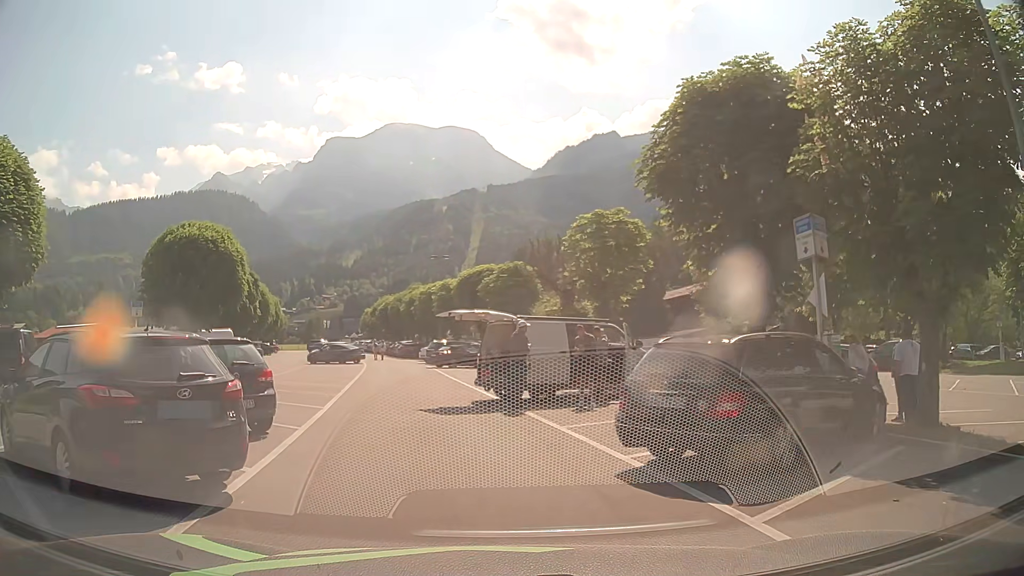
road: service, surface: asphalt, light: Day
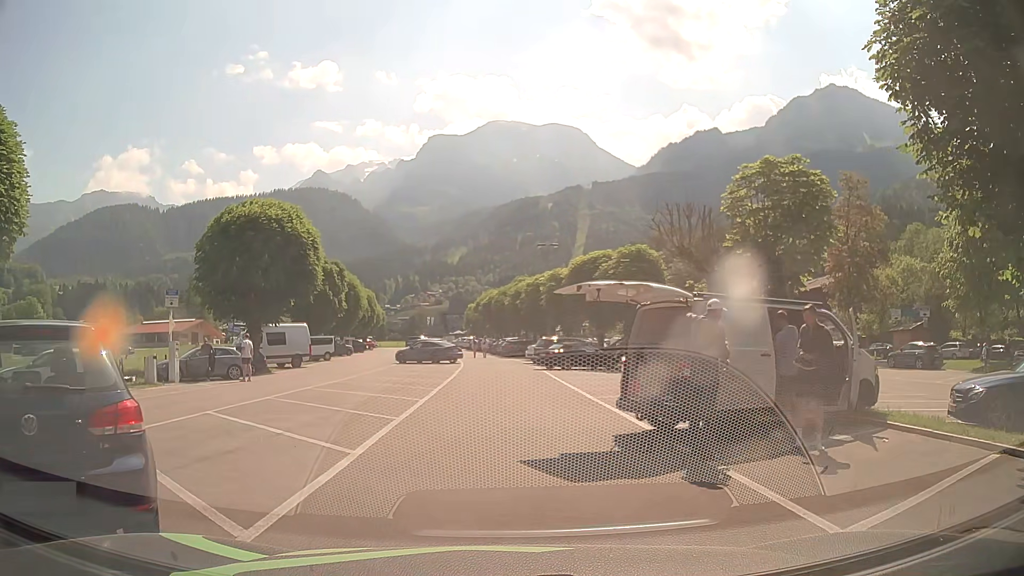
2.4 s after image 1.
(-0.6, +6.5) m; -11°
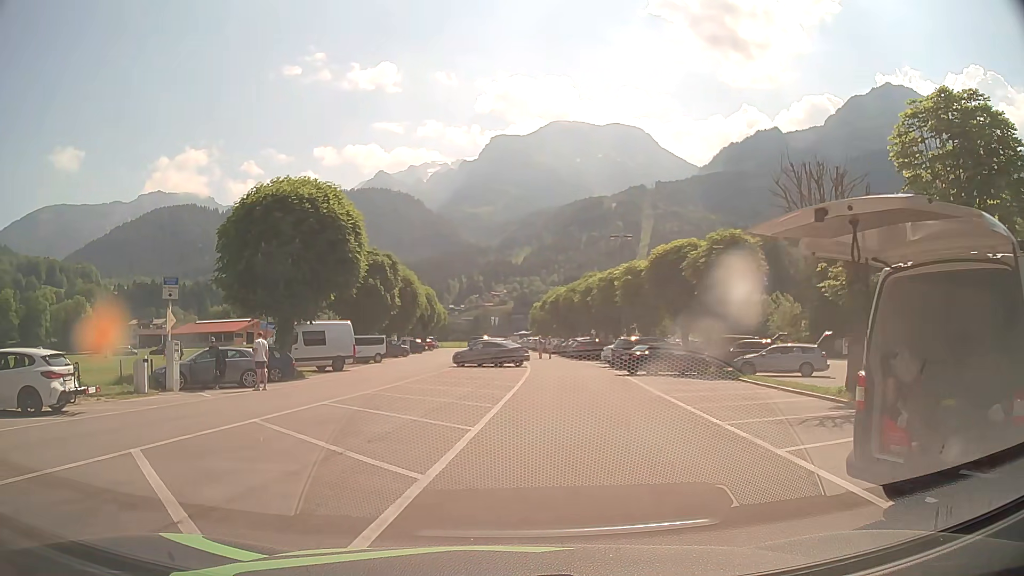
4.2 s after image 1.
(-0.1, +5.4) m; -4°
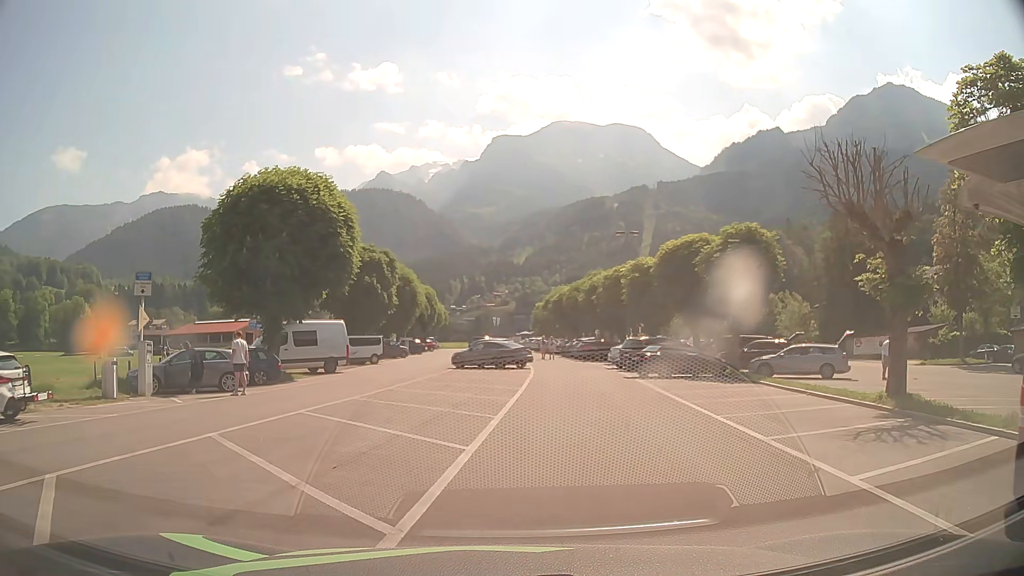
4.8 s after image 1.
(0.0, +2.0) m; 0°
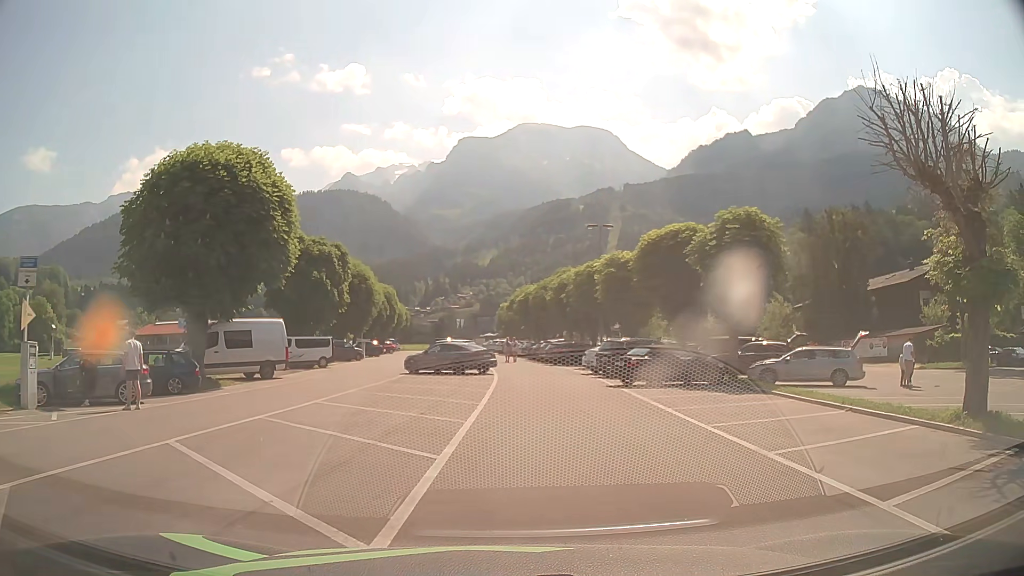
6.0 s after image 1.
(+0.1, +4.3) m; +2°
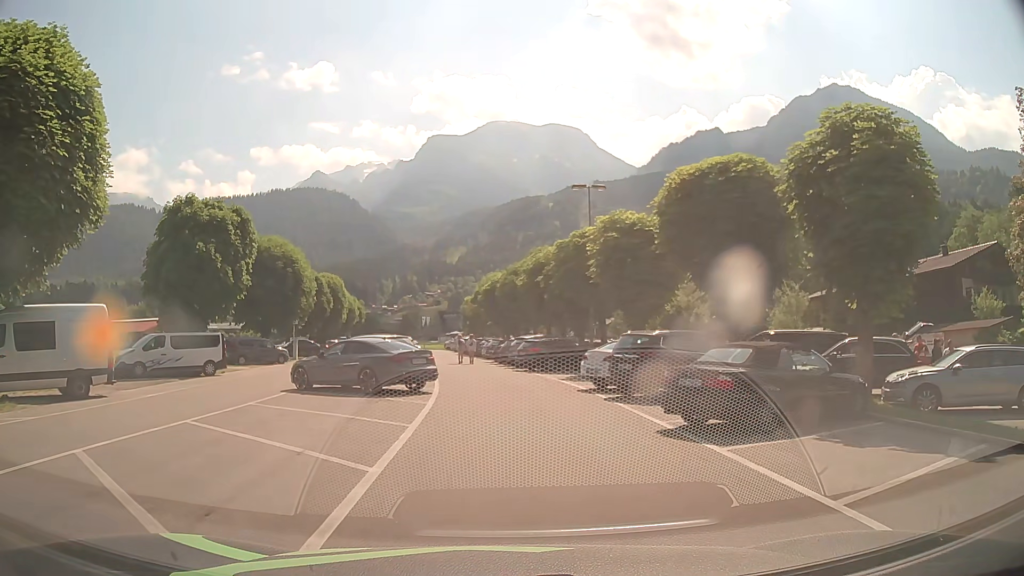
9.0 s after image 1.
(+0.6, +12.4) m; +3°
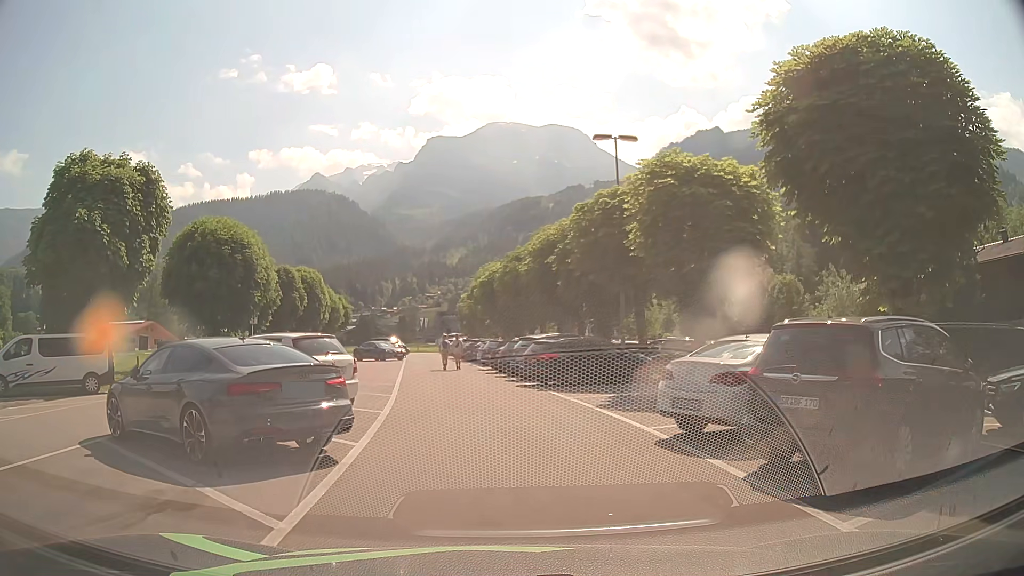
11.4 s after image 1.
(0.0, +9.7) m; 0°
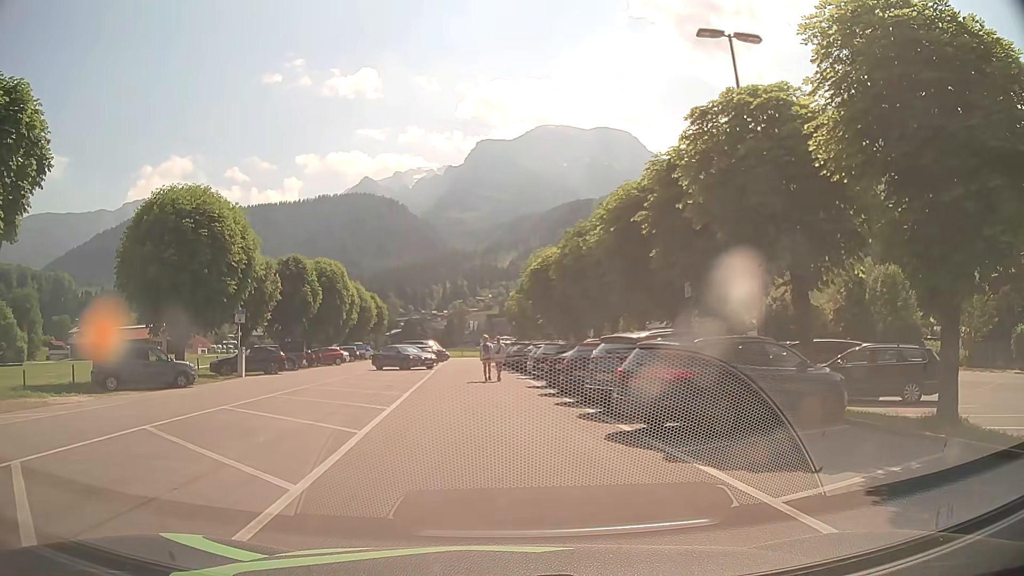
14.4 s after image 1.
(-0.3, +10.7) m; -5°
